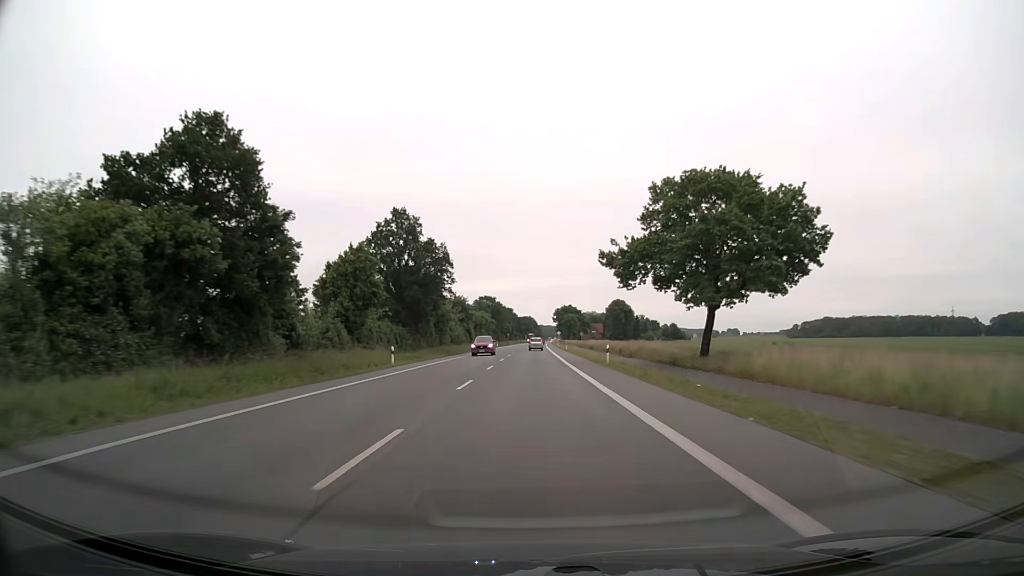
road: primary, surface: asphalt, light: Day
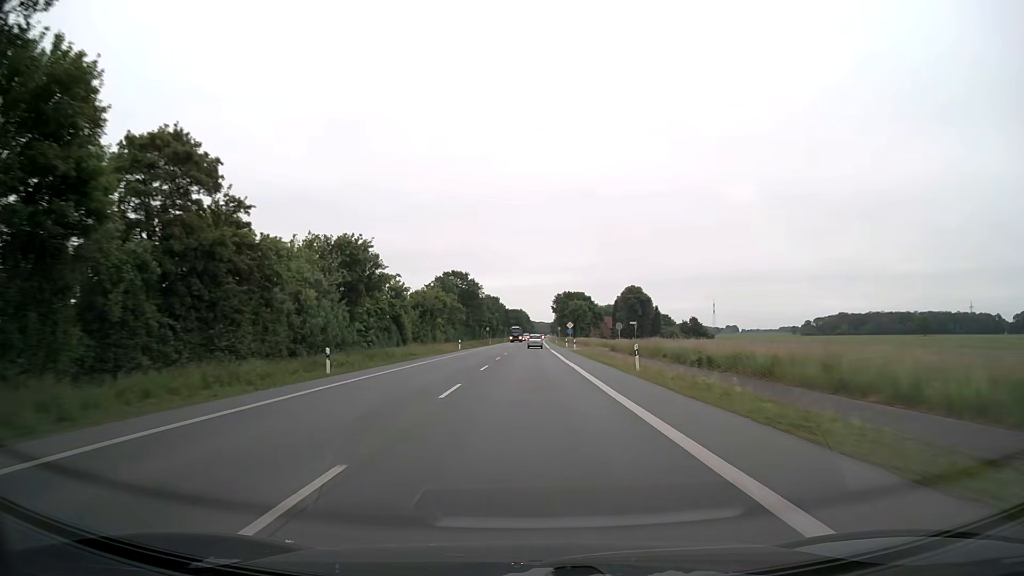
(+0.6, +62.8) m; +1°
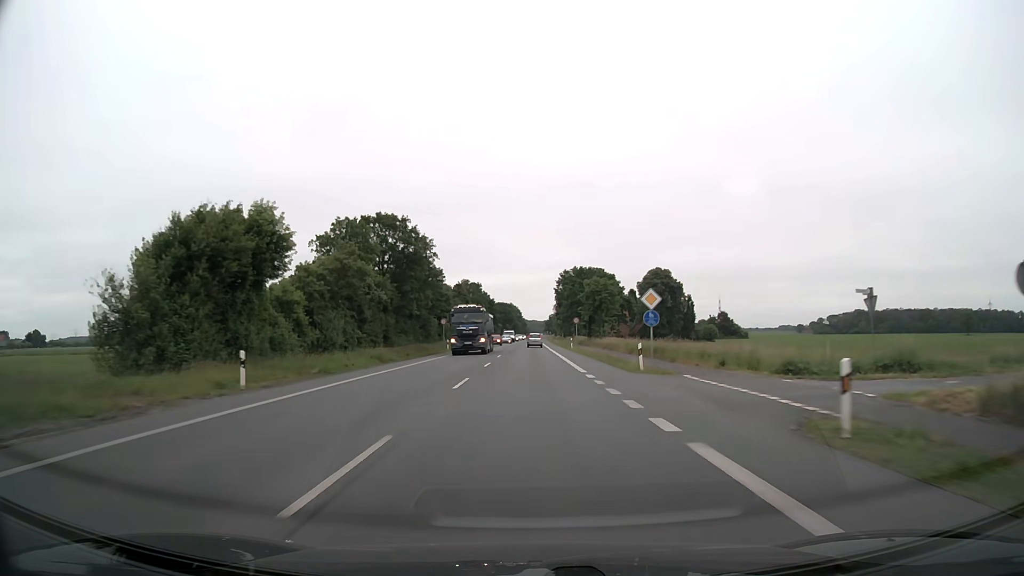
(+0.2, +57.2) m; +1°
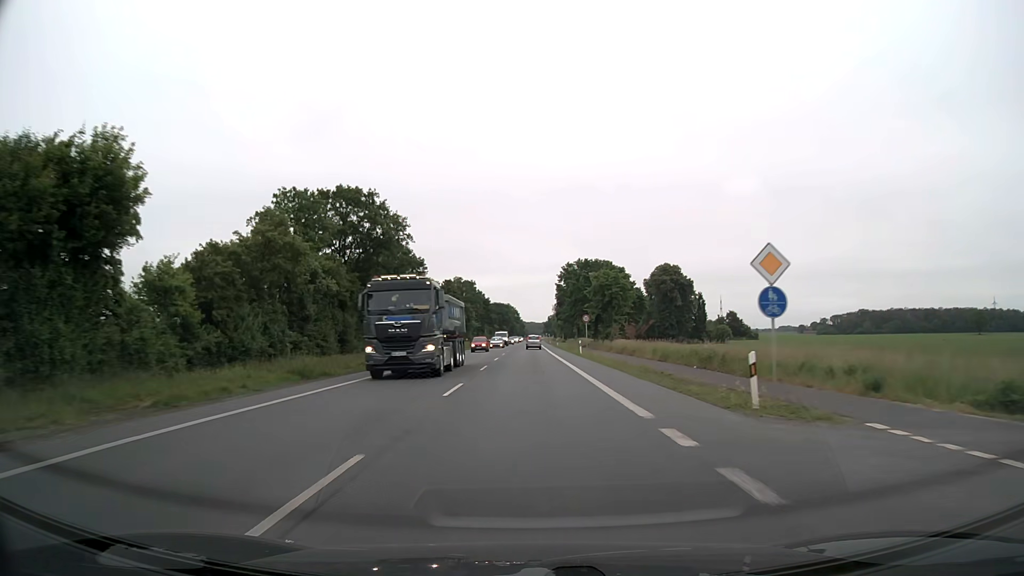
(0.0, +13.3) m; 0°
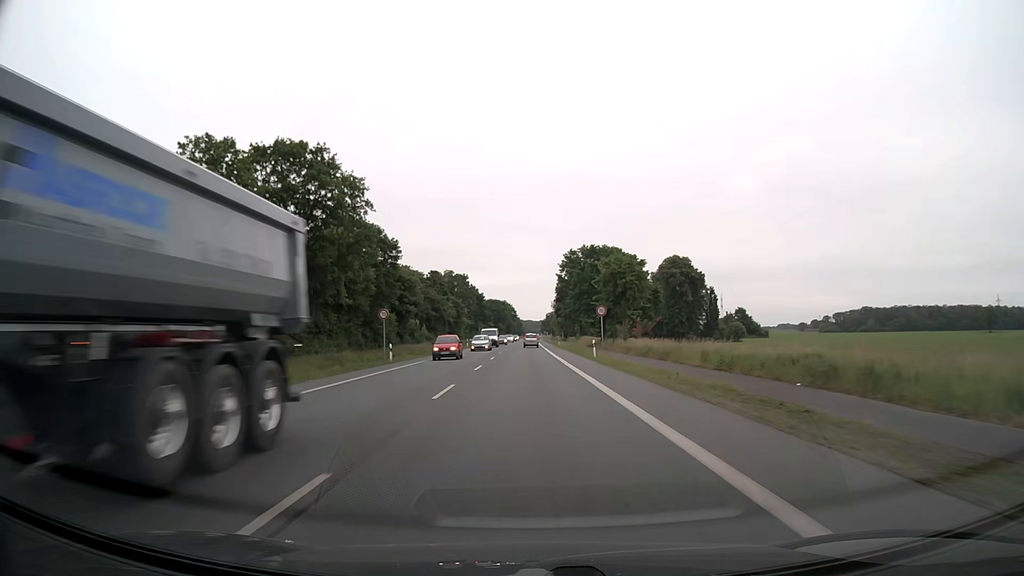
(0.0, +13.0) m; 0°
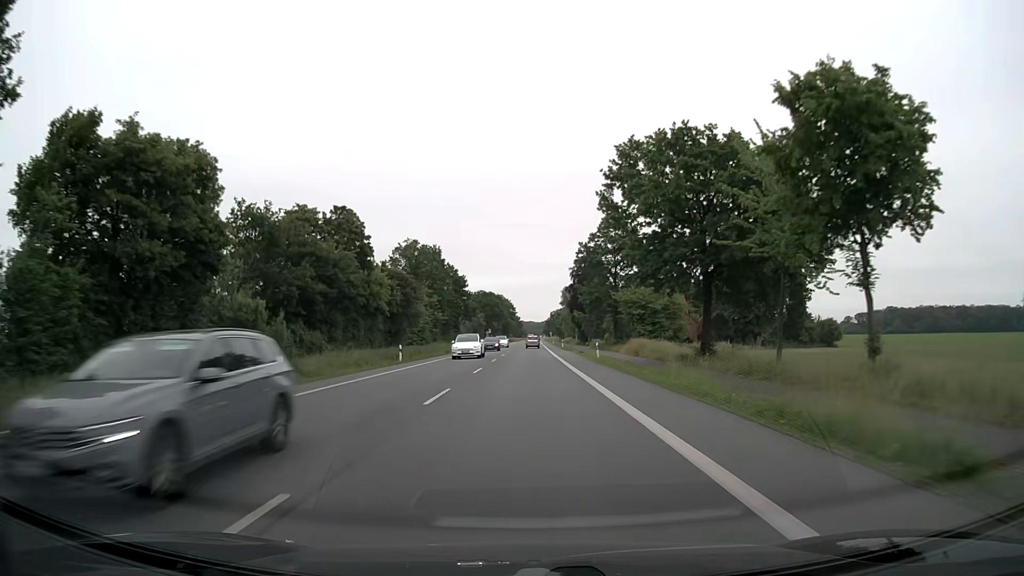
(-0.2, +48.5) m; 0°
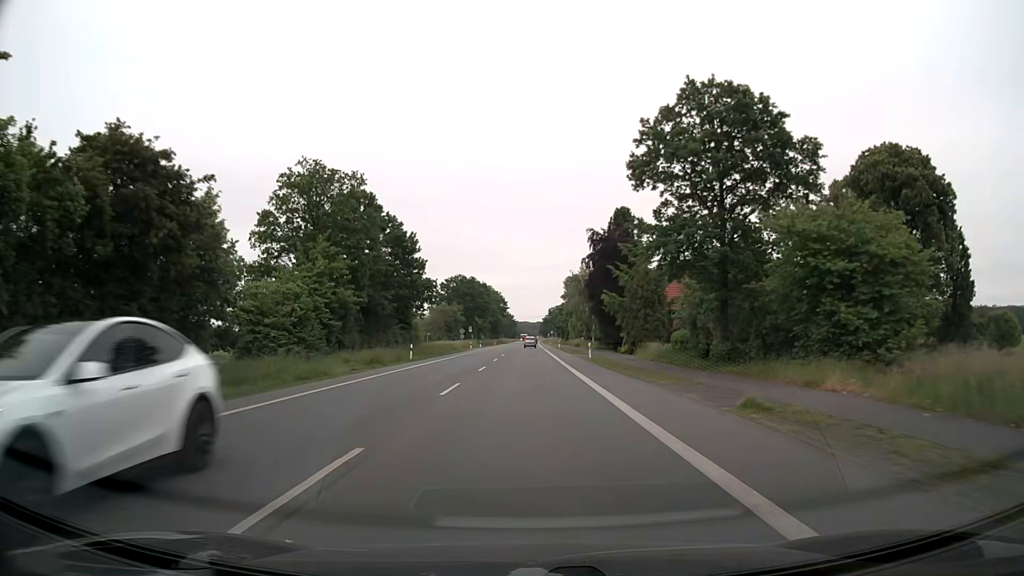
(+0.1, +45.2) m; 0°
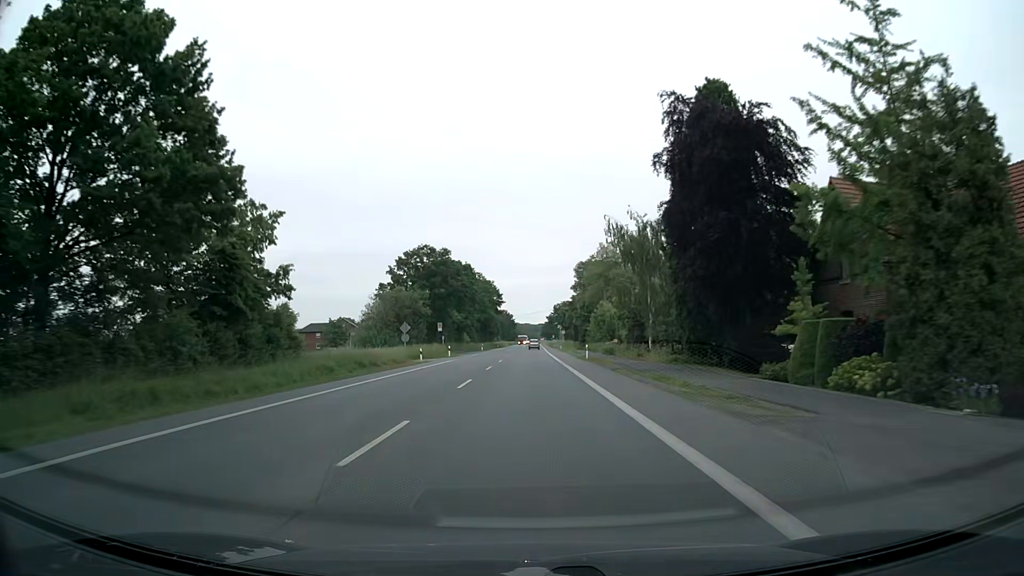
(+0.1, +44.8) m; 0°
(0, +10) (0, +20) (0, +30) (0, +40) (0, +50) (0, +60) (0, +70) (+1, +80) (+1, +90) (+1, +100) m
